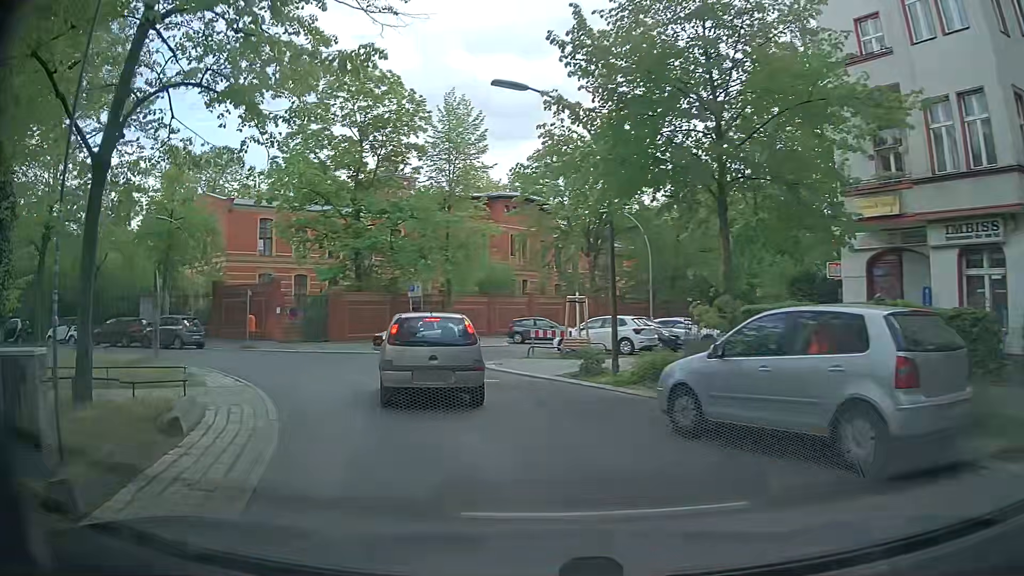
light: Day
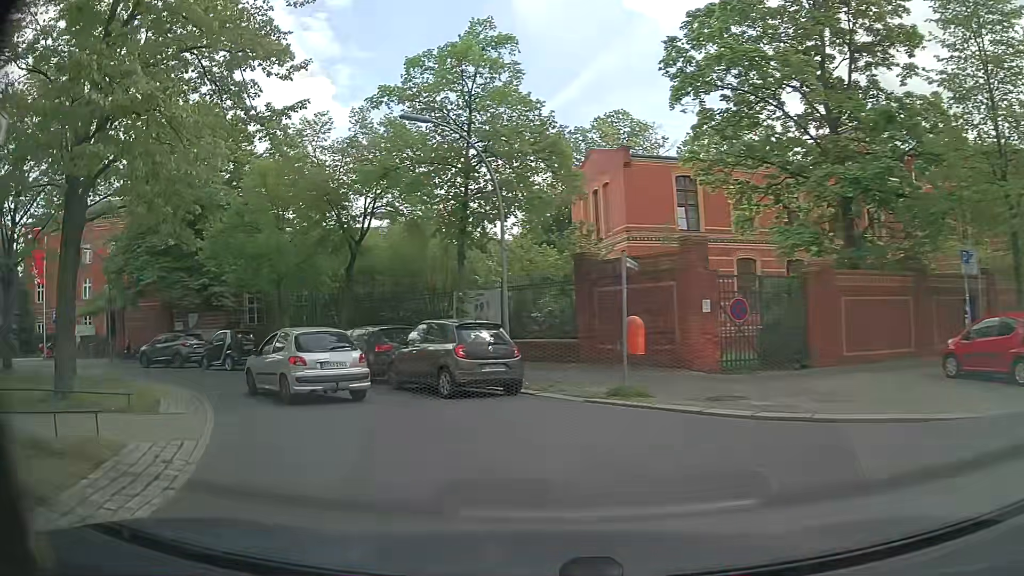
(-5.6, +17.7) m; -39°
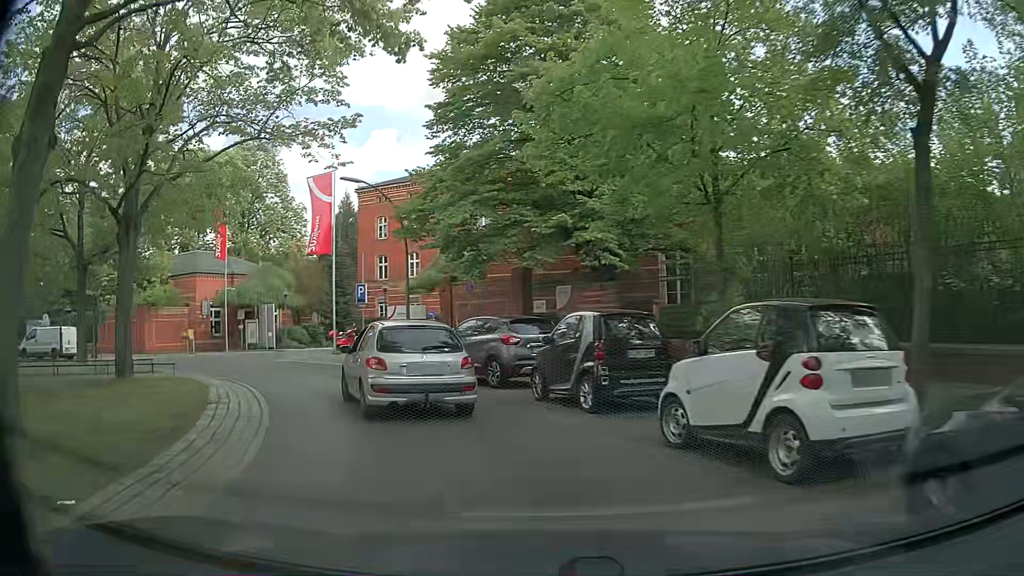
(-4.8, +15.1) m; -34°
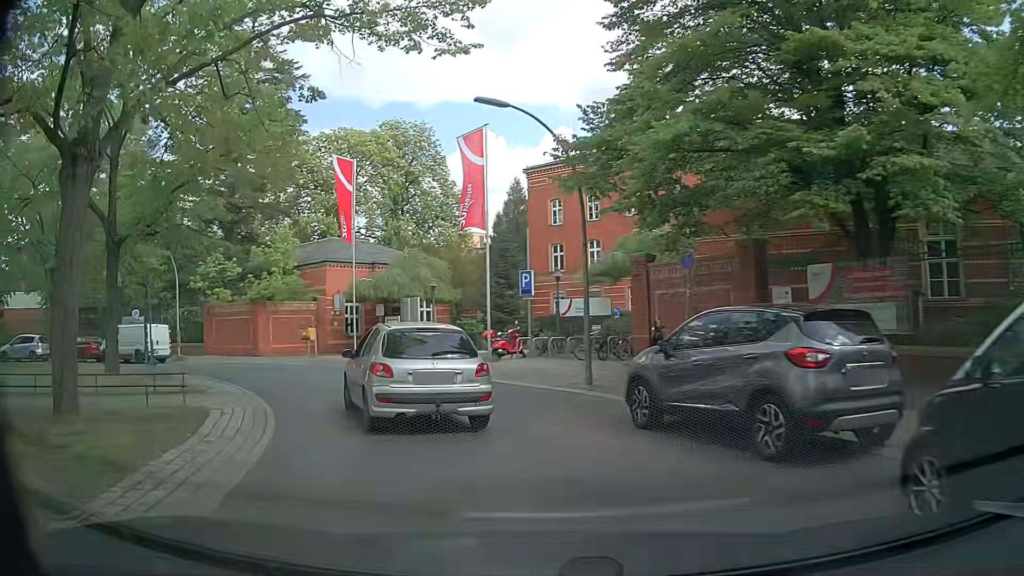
(-1.2, +7.7) m; -15°
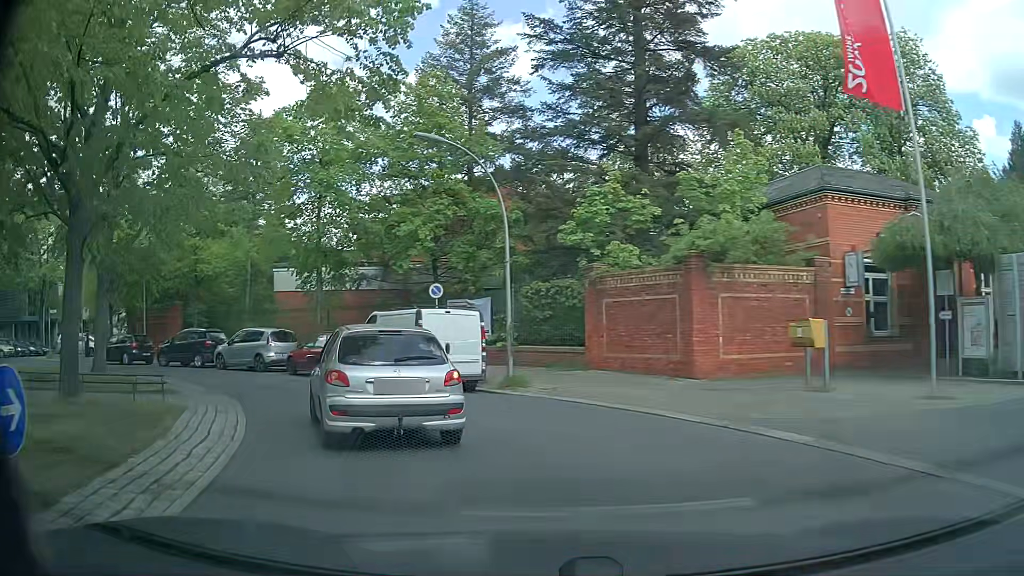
(-6.9, +18.1) m; -40°
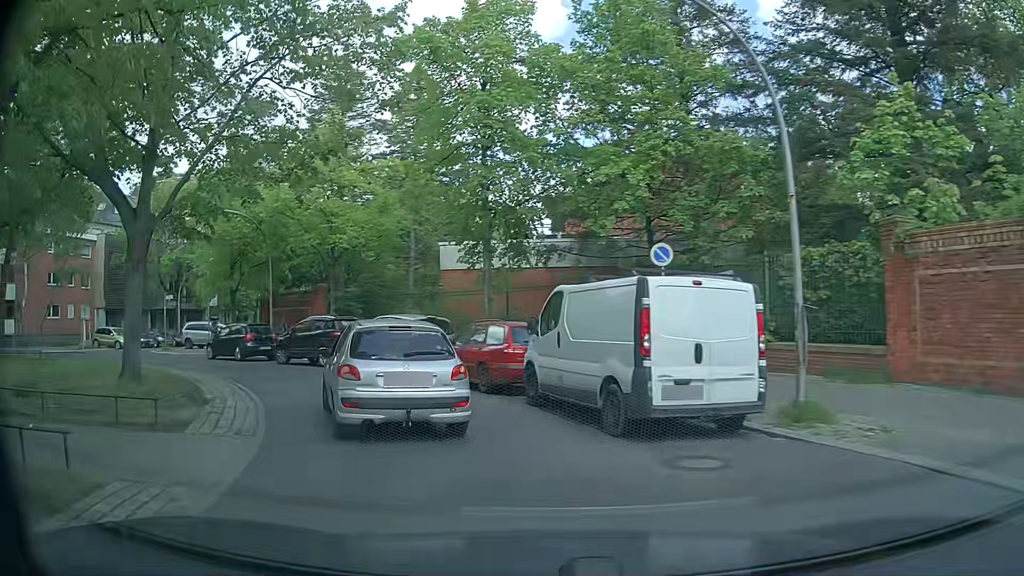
(-1.2, +7.5) m; -18°
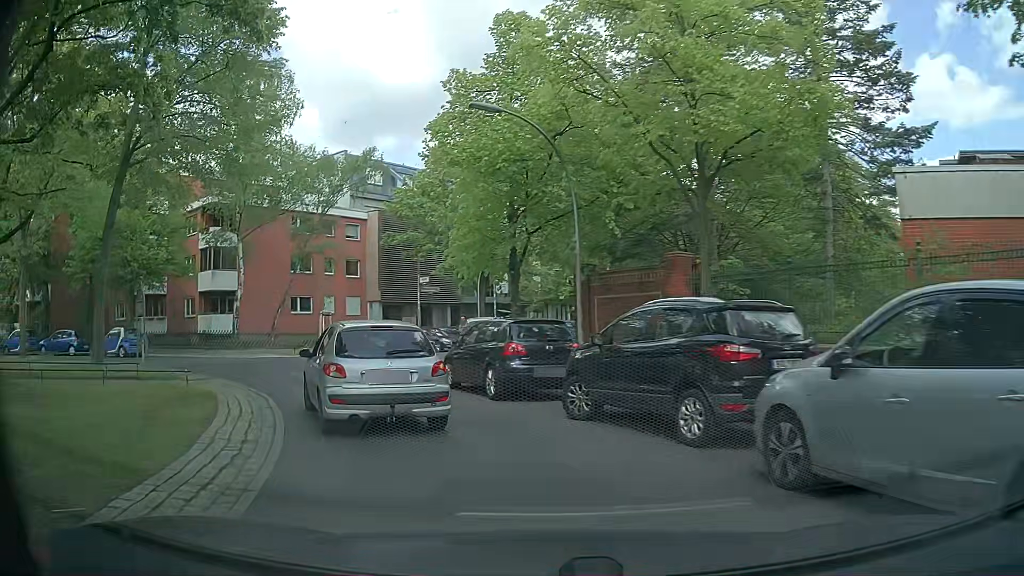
(-3.6, +14.1) m; -29°
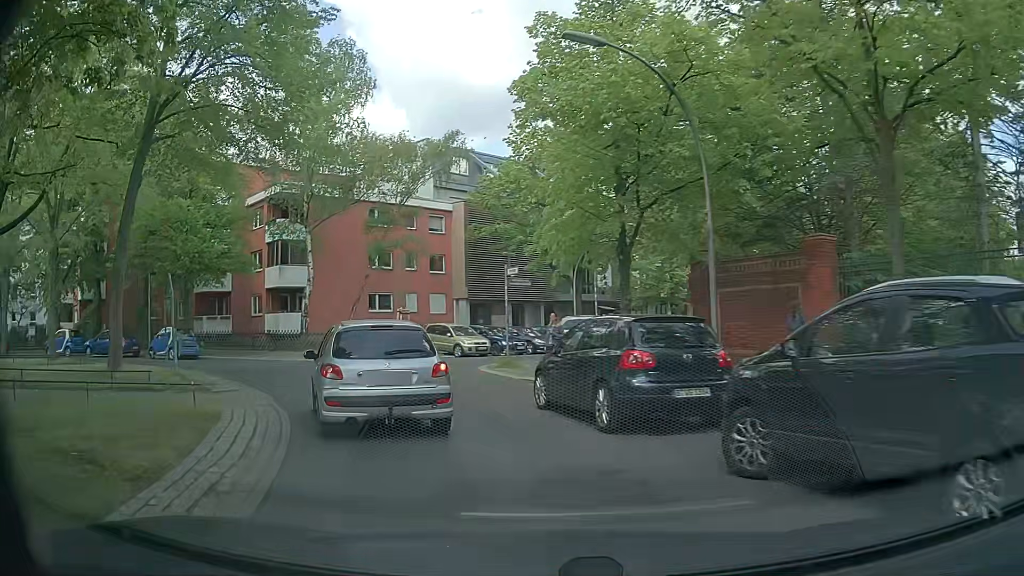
(-0.2, +3.7) m; -8°
(-2, +10) (-7, +18) (-14, +25) (-24, +28) (-34, +28) (-43, +24) (-50, +18) (-54, +9) (-55, -1) (-53, -11) m
